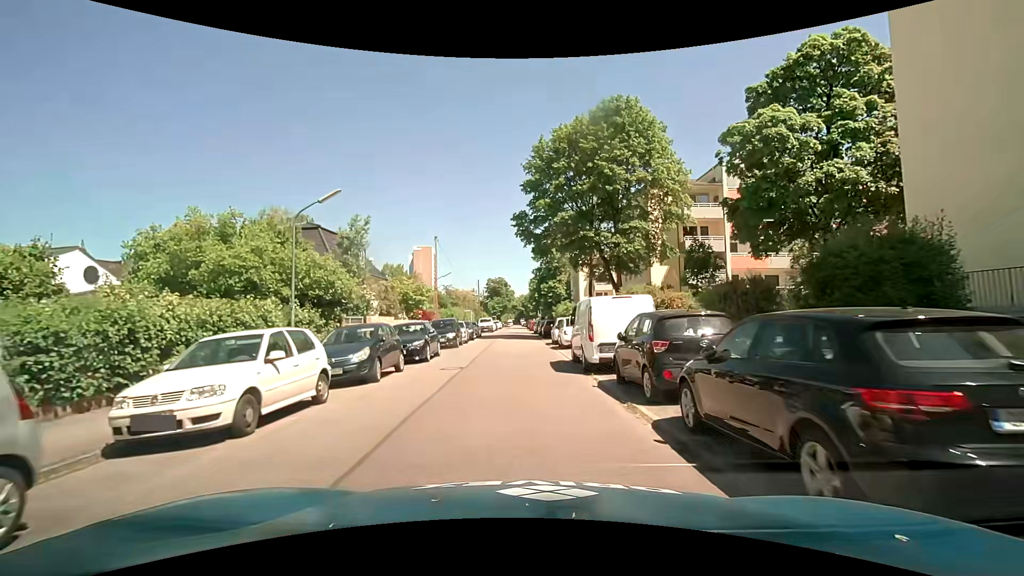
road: residential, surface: asphalt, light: Day
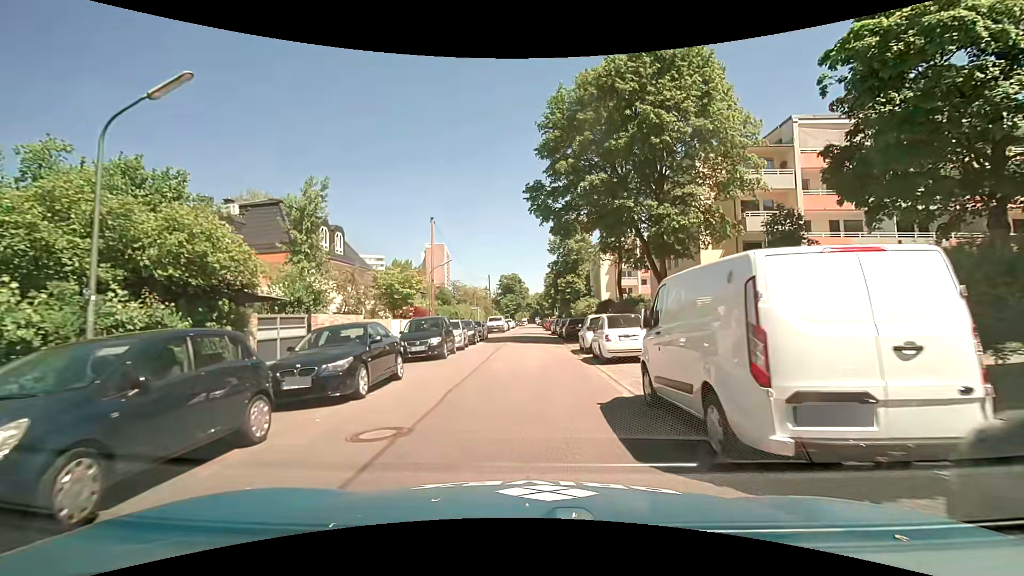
(0.0, +8.5) m; -1°
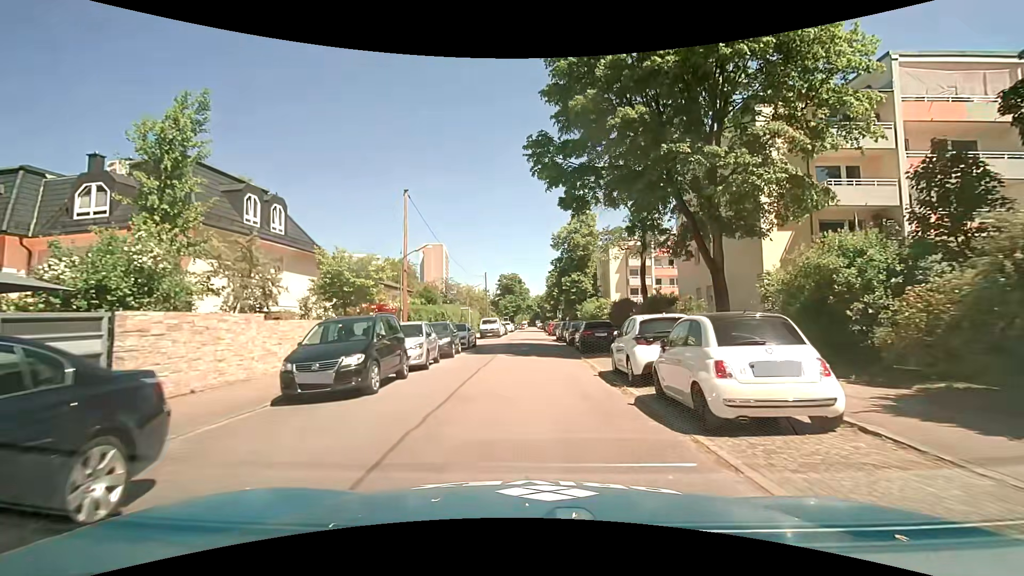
(0.0, +8.7) m; 0°
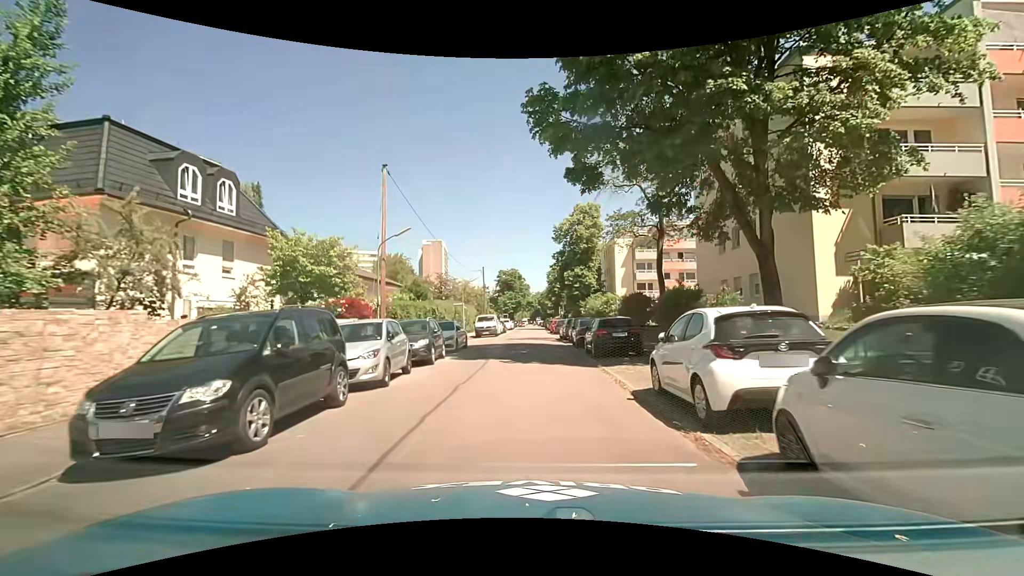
(0.0, +4.4) m; 0°
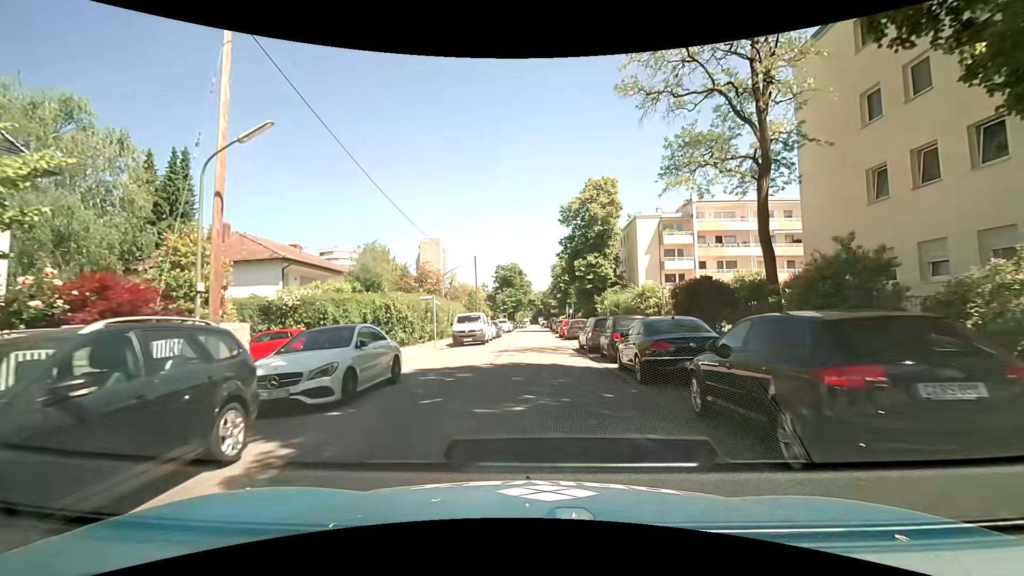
(0.0, +13.3) m; -1°
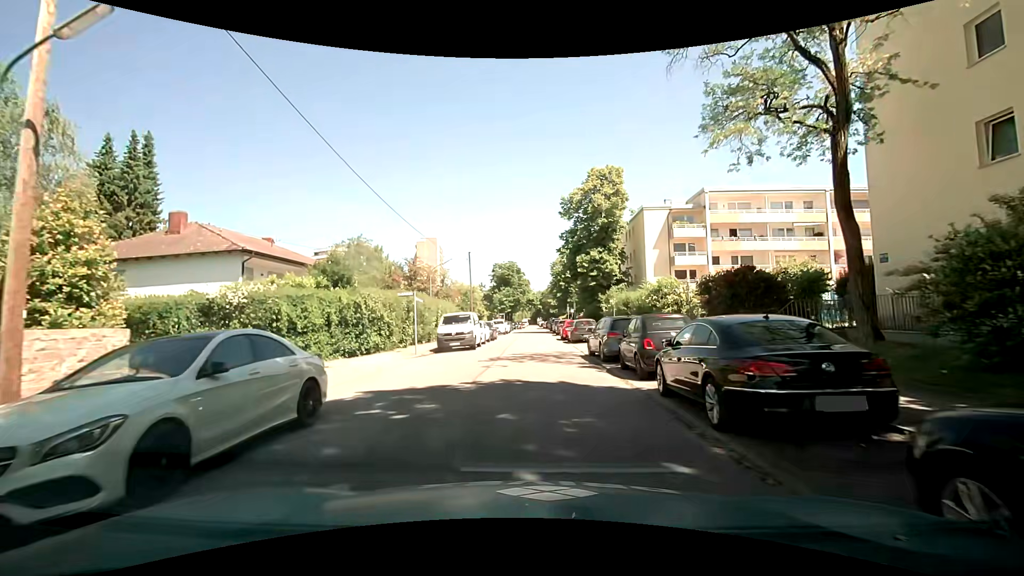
(+0.1, +4.4) m; +1°
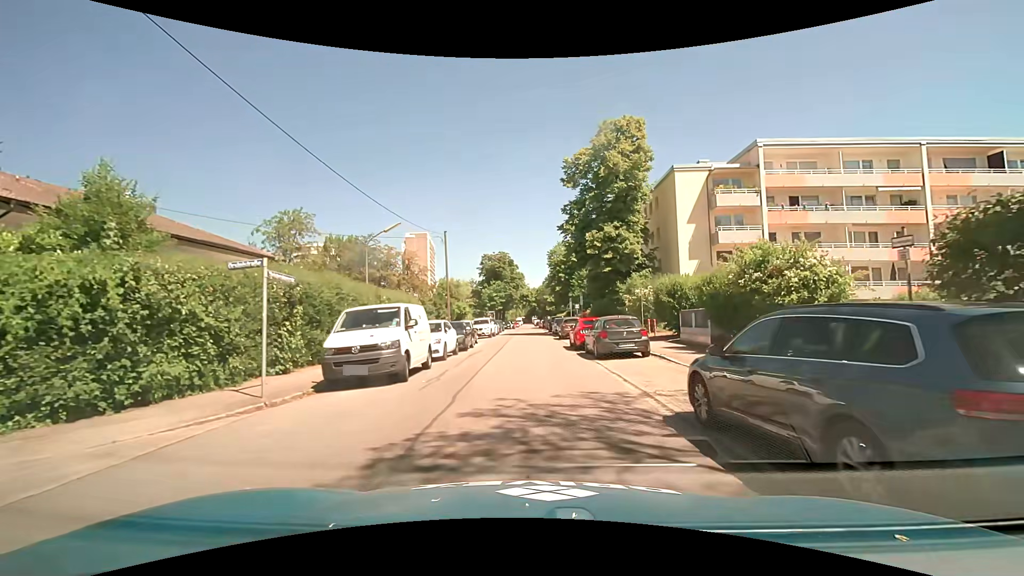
(0.0, +13.0) m; 0°
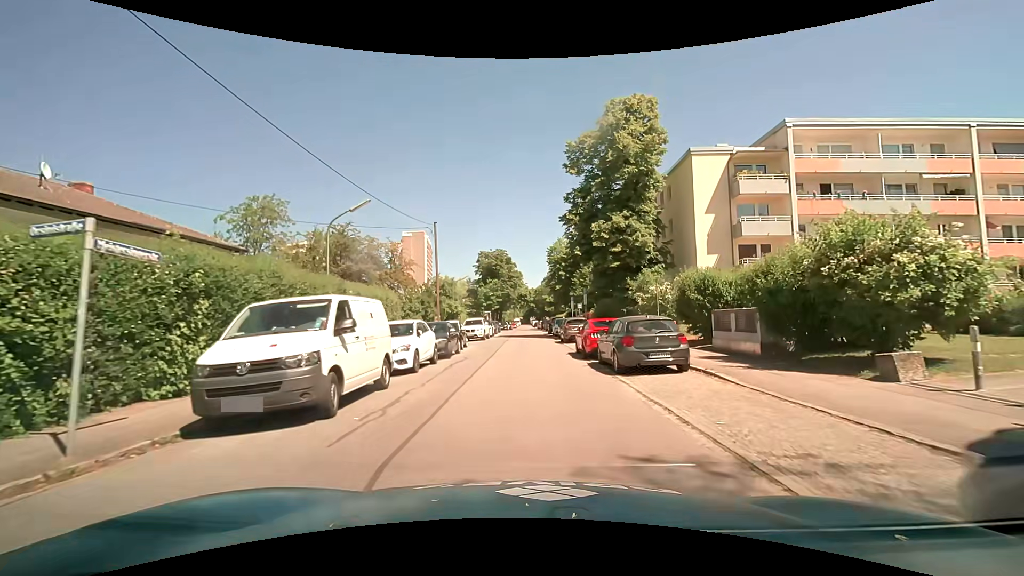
(0.0, +4.3) m; -1°
